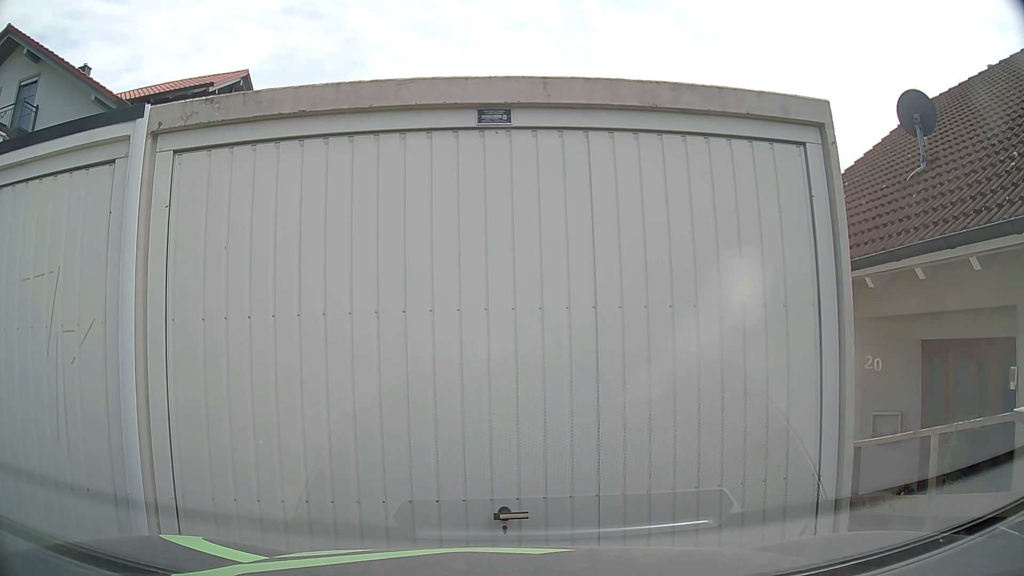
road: residential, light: Day
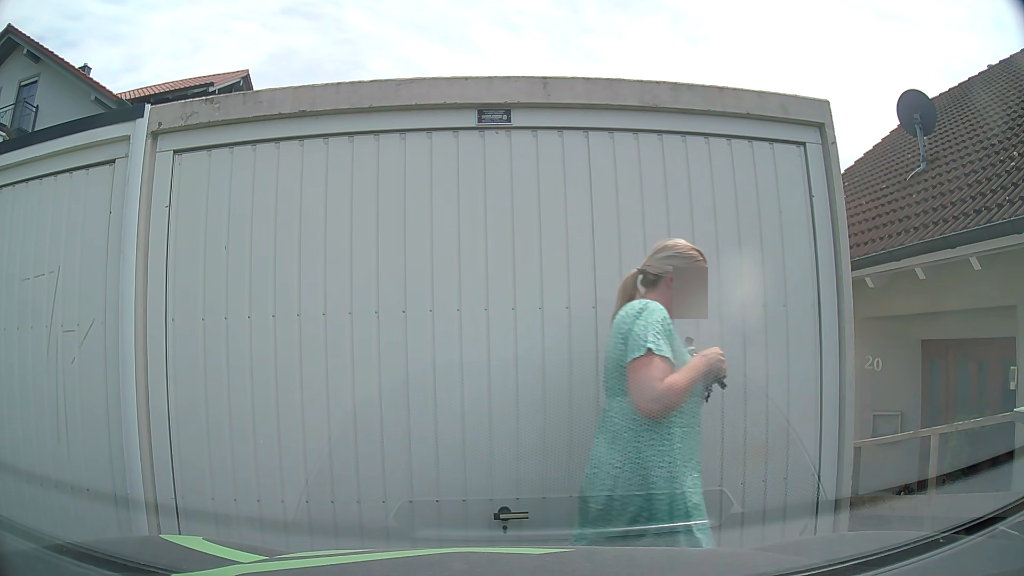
(0.0, 0.0) m; 0°
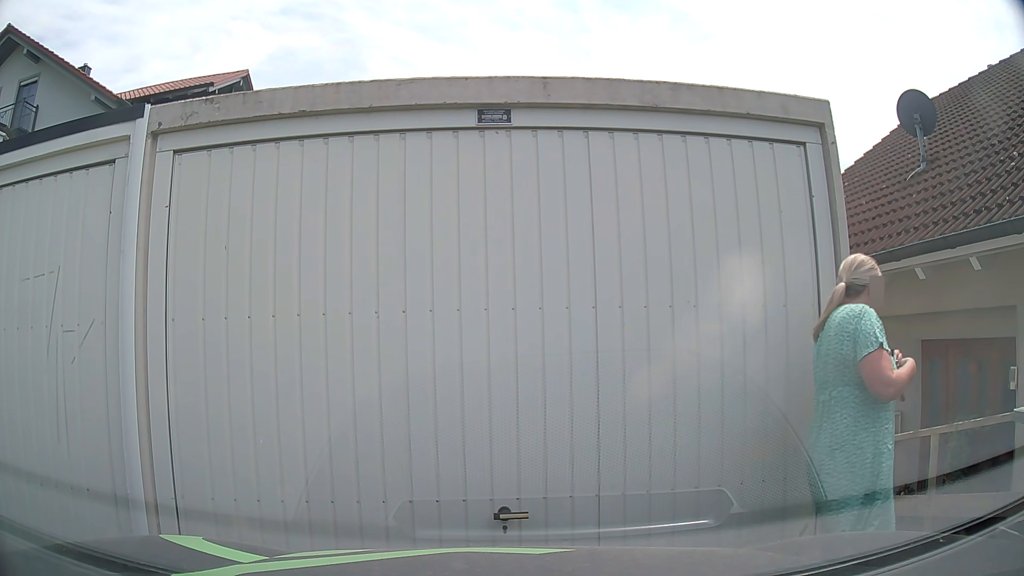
(0.0, 0.0) m; 0°
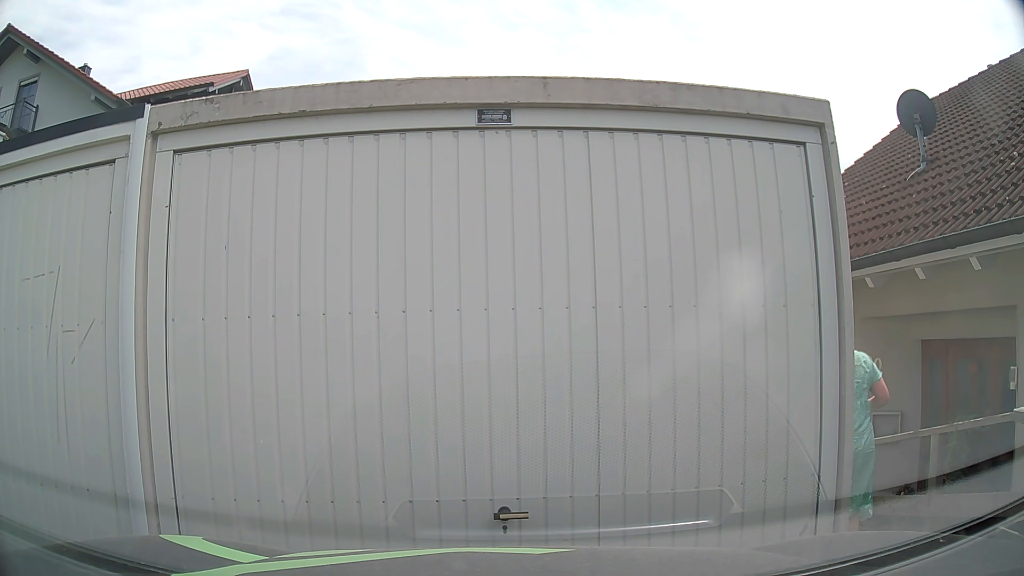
(0.0, 0.0) m; 0°
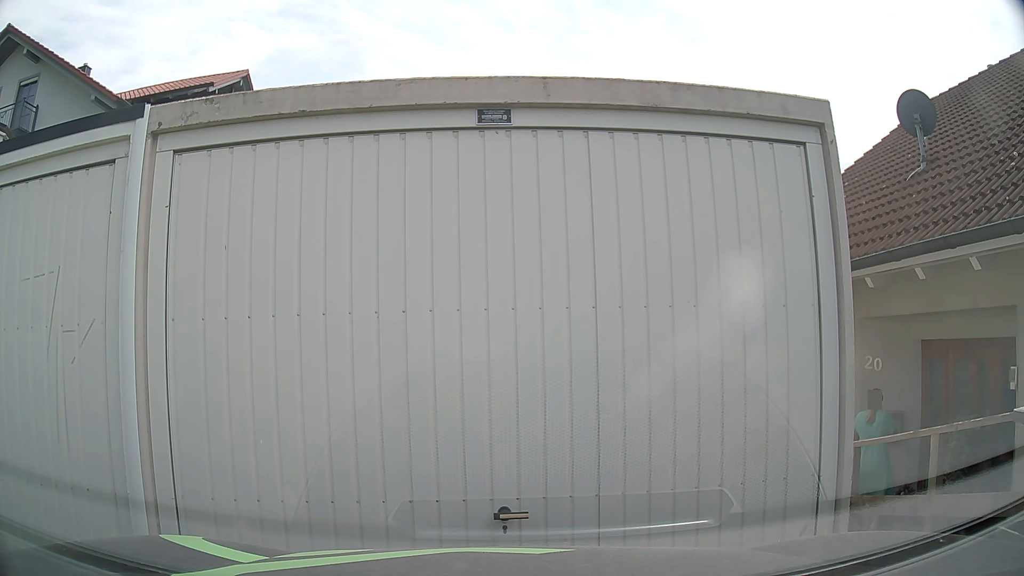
(0.0, 0.0) m; 0°
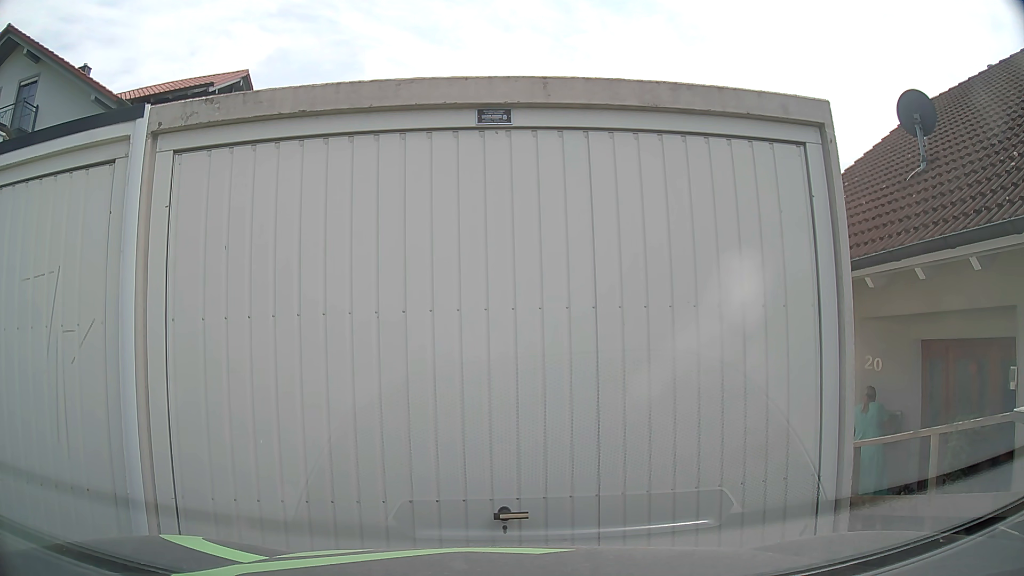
(0.0, 0.0) m; 0°
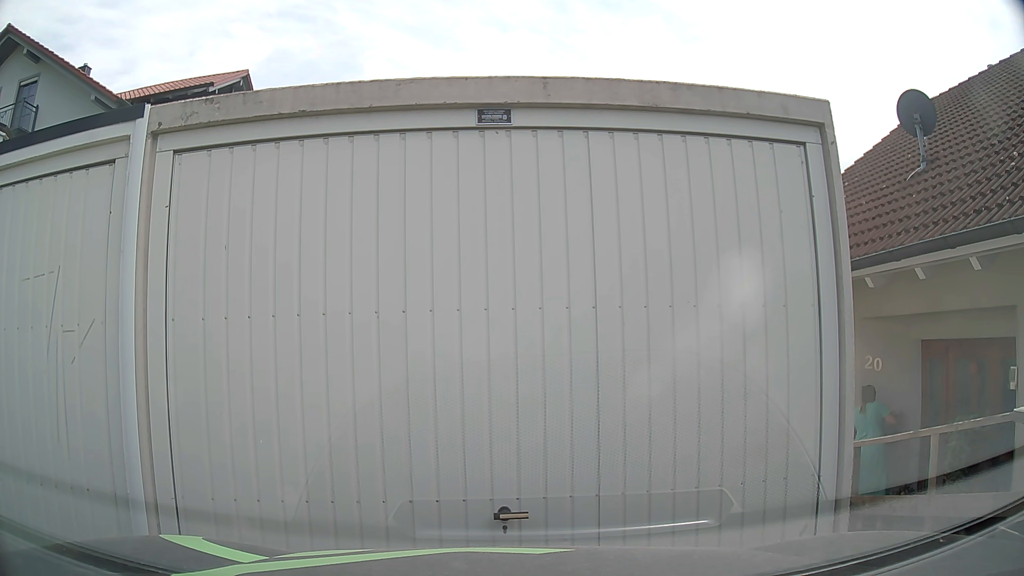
(0.0, 0.0) m; 0°
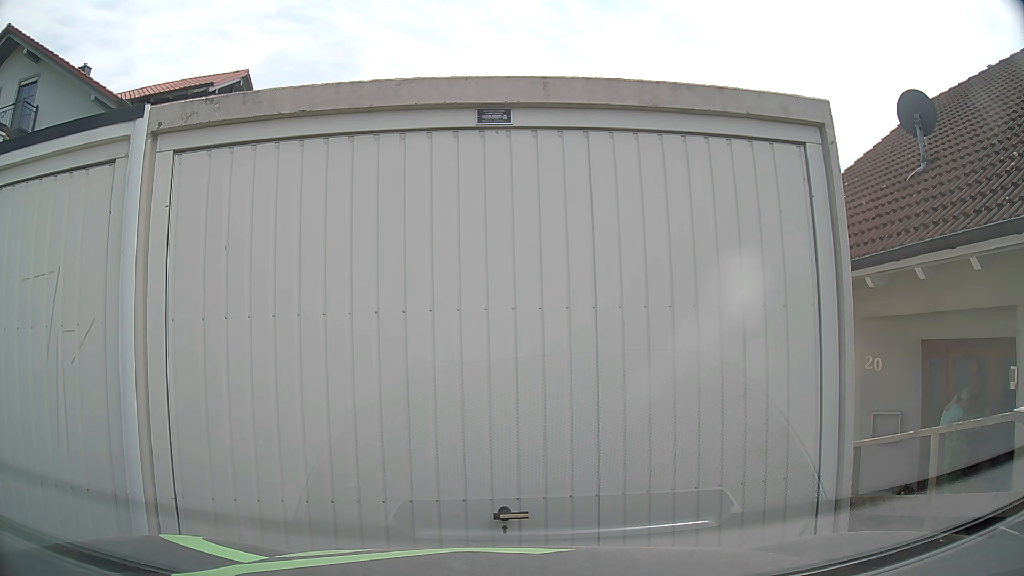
(0.0, 0.0) m; 0°
